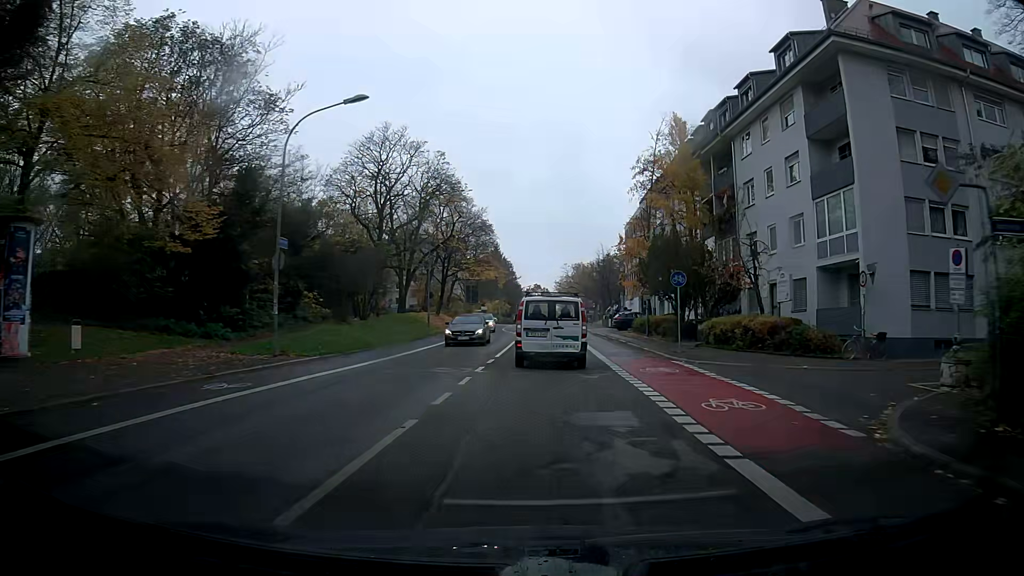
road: secondary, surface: asphalt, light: Day
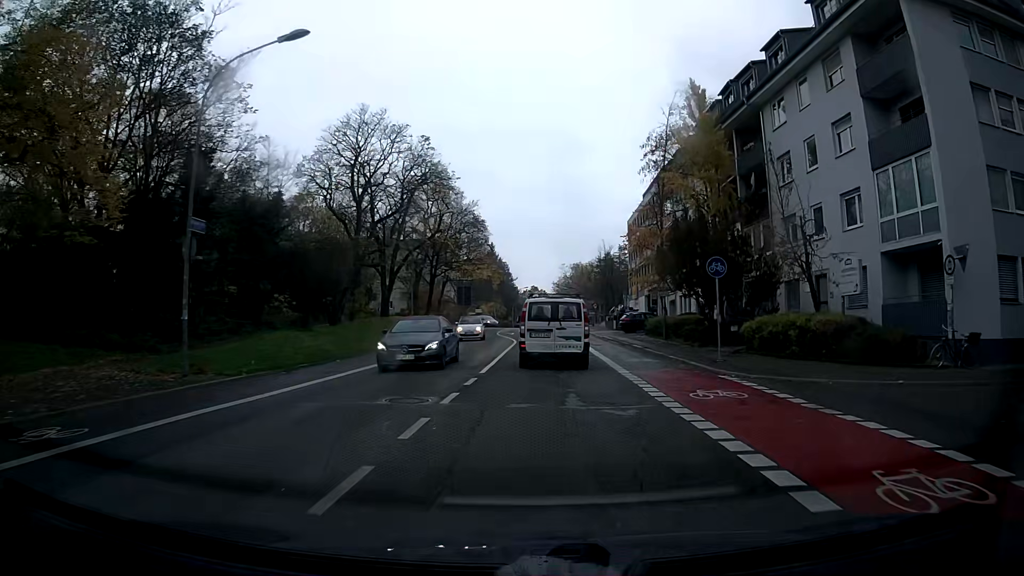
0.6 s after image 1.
(0.0, +5.9) m; +1°
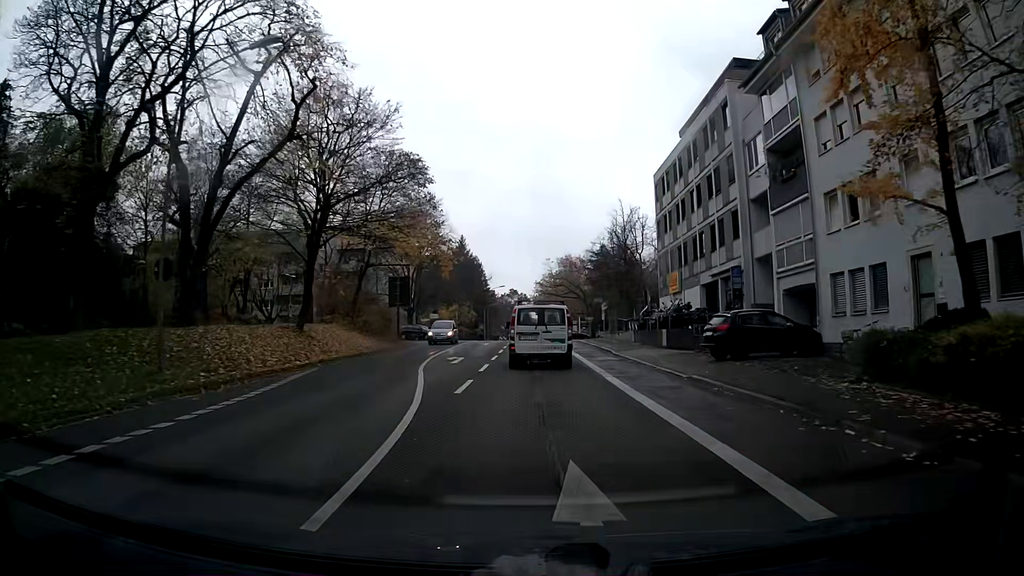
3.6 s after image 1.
(+1.0, +29.6) m; +3°
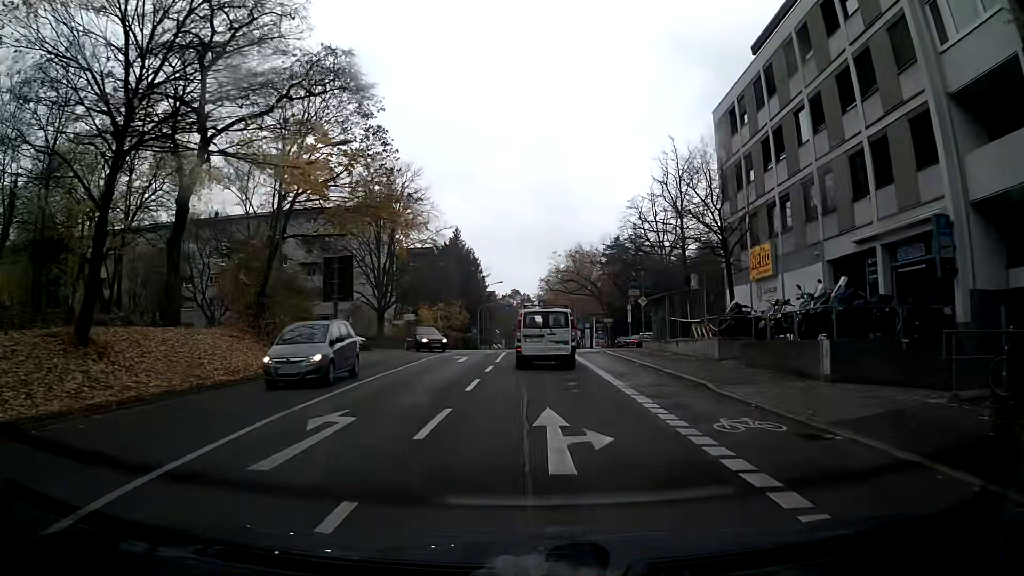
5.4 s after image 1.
(0.0, +17.2) m; 0°
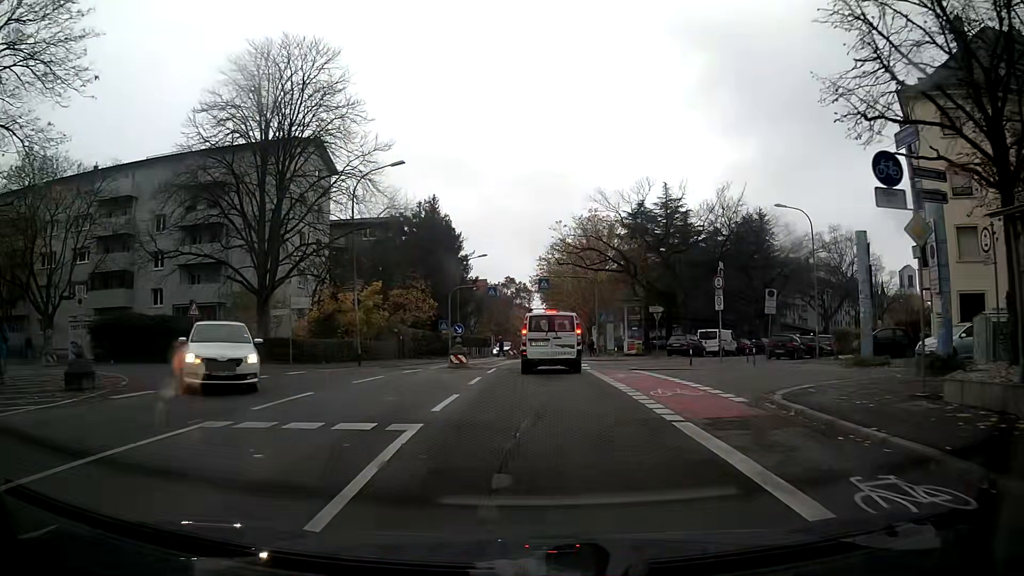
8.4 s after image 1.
(-0.2, +27.3) m; +1°
(0, +10) (0, +20) (0, +30) (0, +40) (0, +50) (+1, +60) (+1, +70) (+1, +80) (+1, +90) (+1, +100) m
